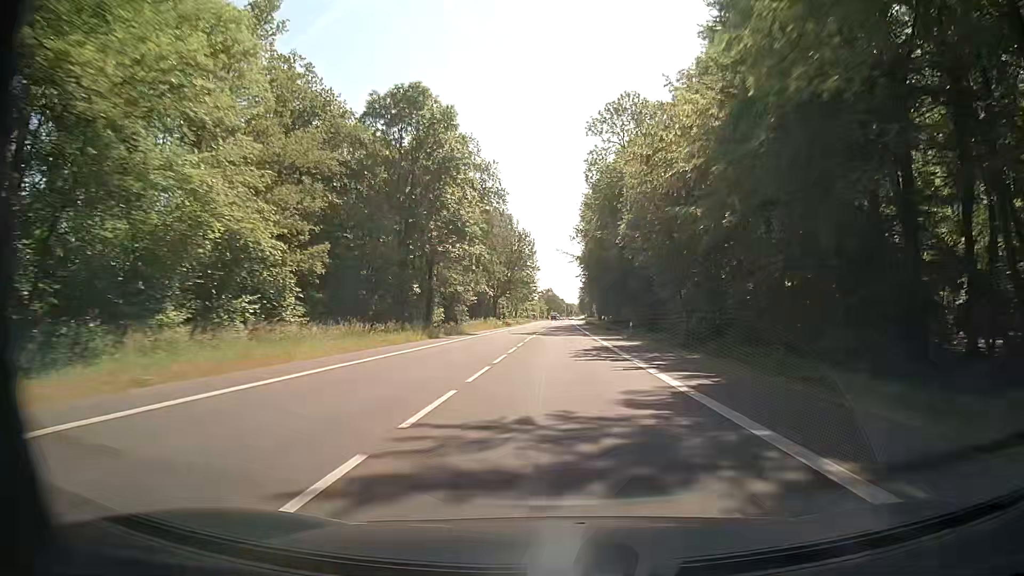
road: secondary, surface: asphalt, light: Day
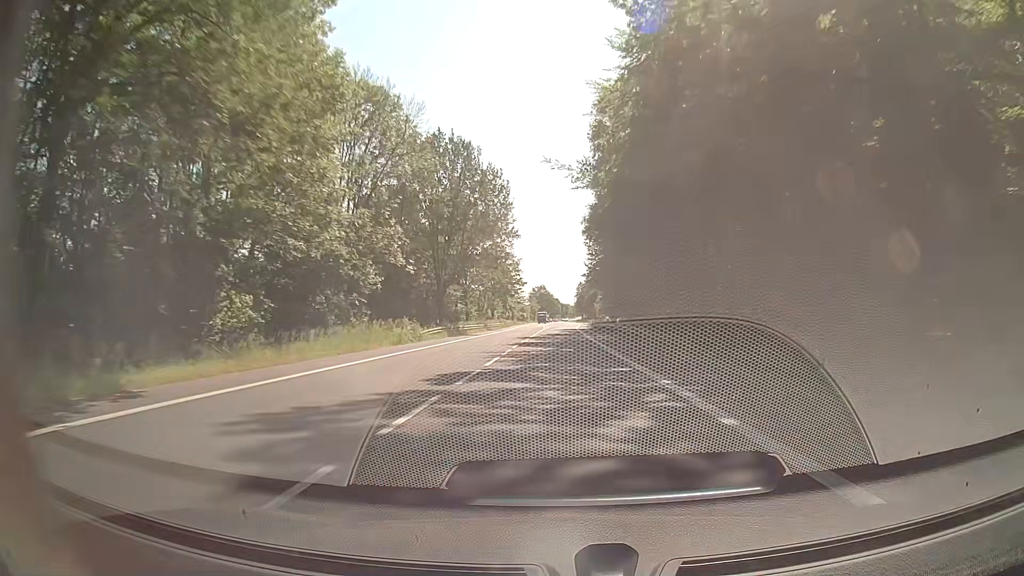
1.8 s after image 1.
(+0.2, +47.4) m; +1°
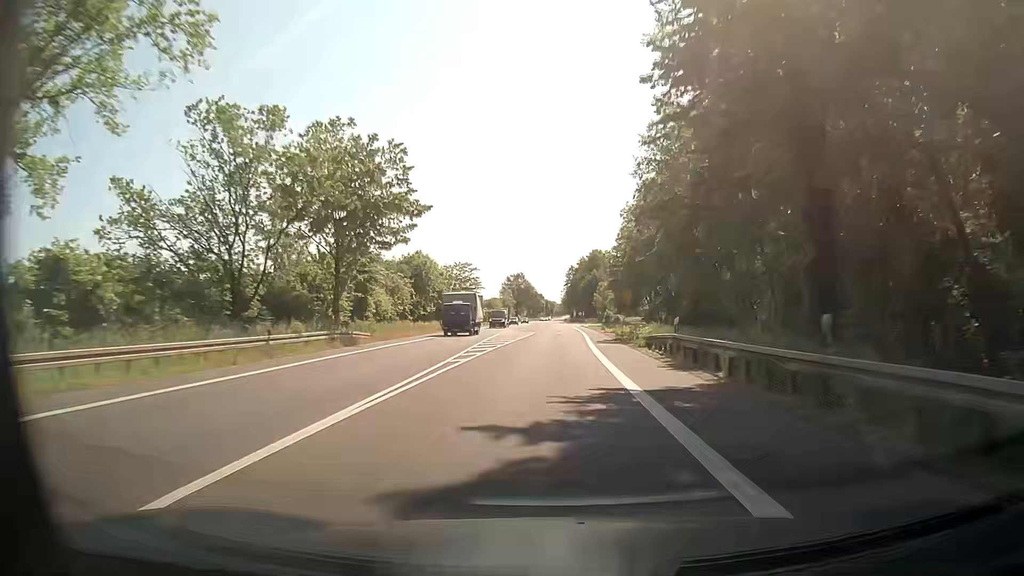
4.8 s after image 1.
(+0.5, +79.0) m; +1°
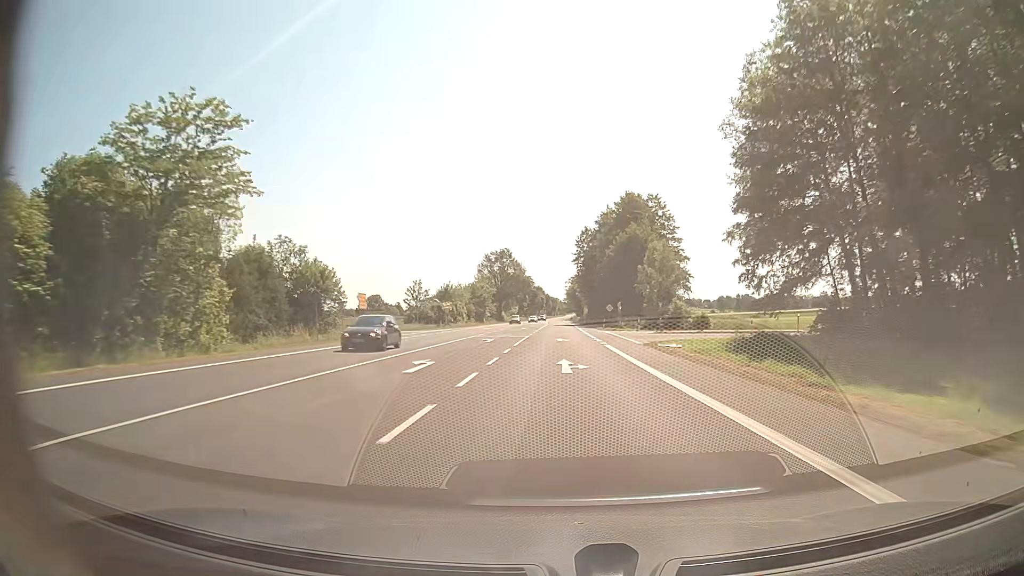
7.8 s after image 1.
(+0.2, +79.0) m; 0°
(0, +10) (0, +20) (0, +30) (0, +40) (0, +50) (0, +60) (0, +70) (0, +80) (0, +90) (0, +100) m
